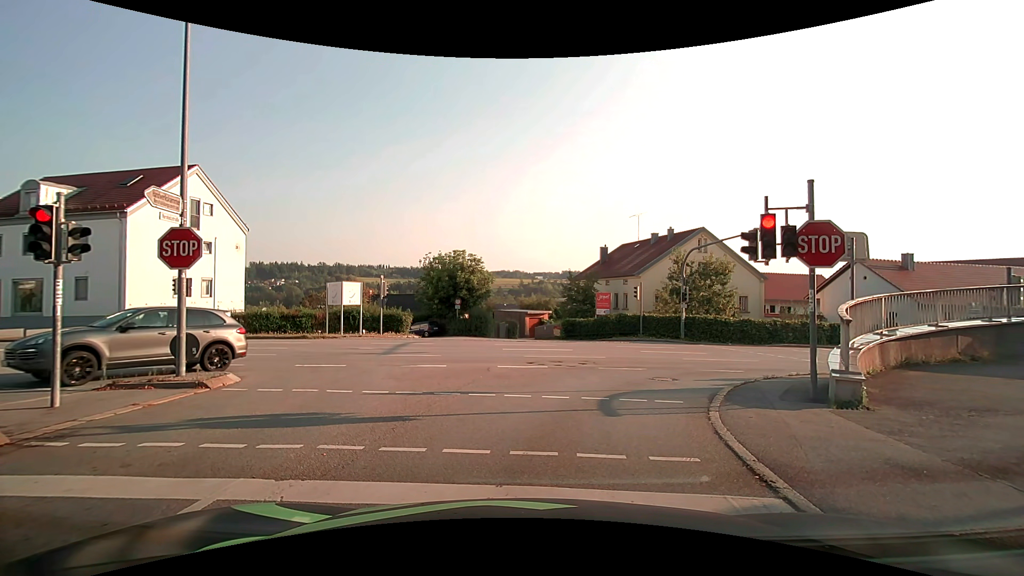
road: tertiary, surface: asphalt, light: Day
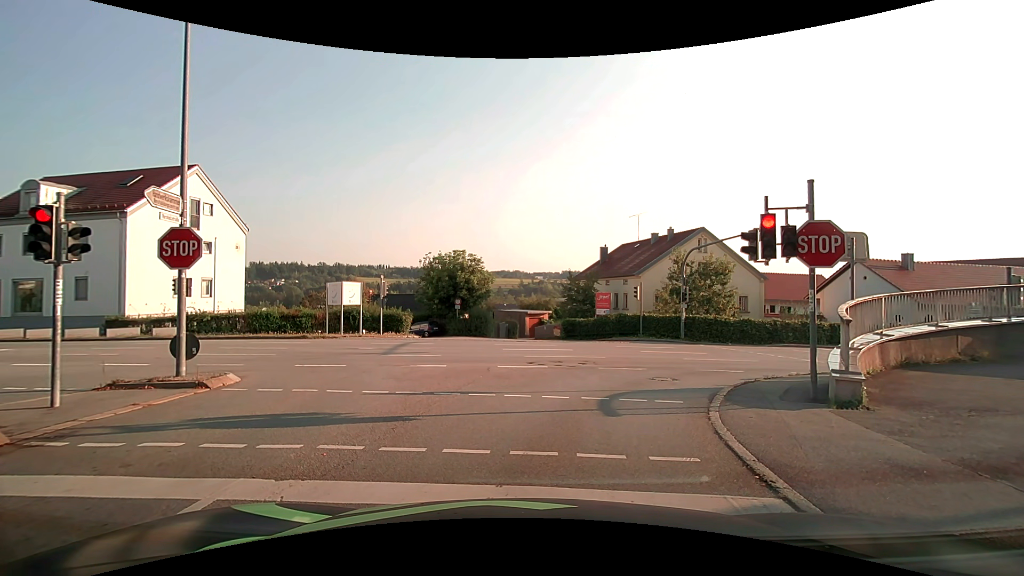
(0.0, 0.0) m; 0°
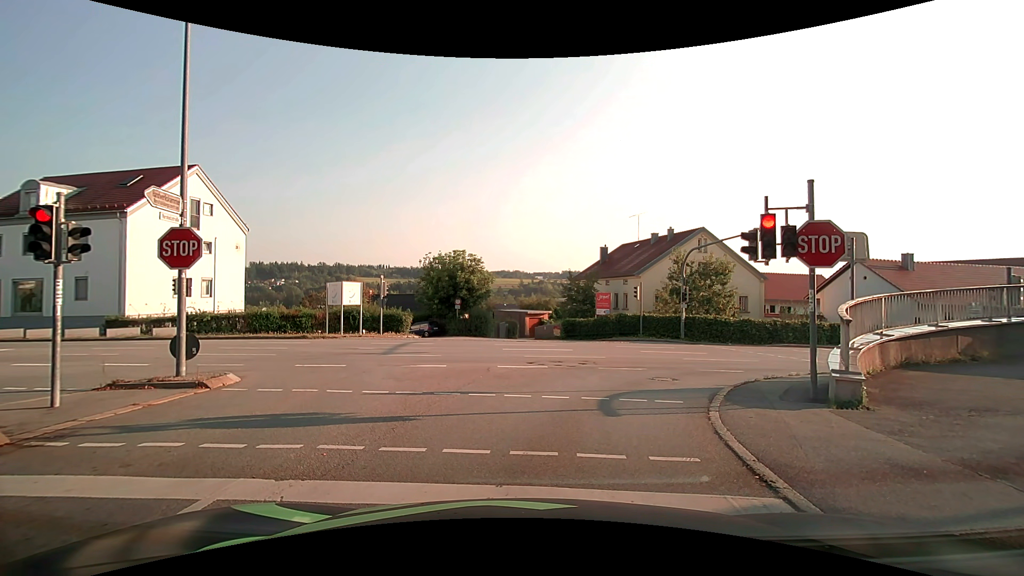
(0.0, 0.0) m; 0°
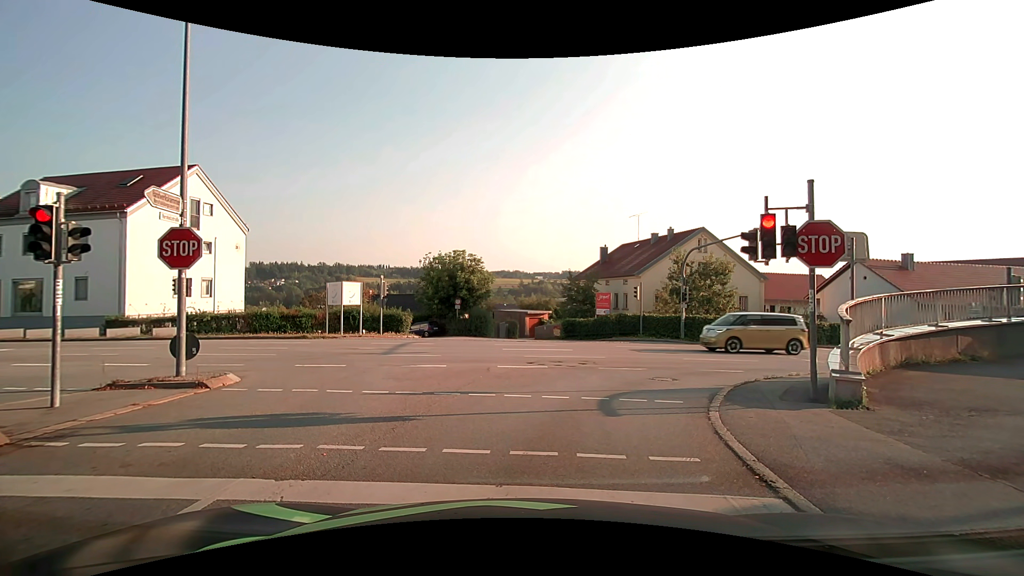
(0.0, 0.0) m; 0°
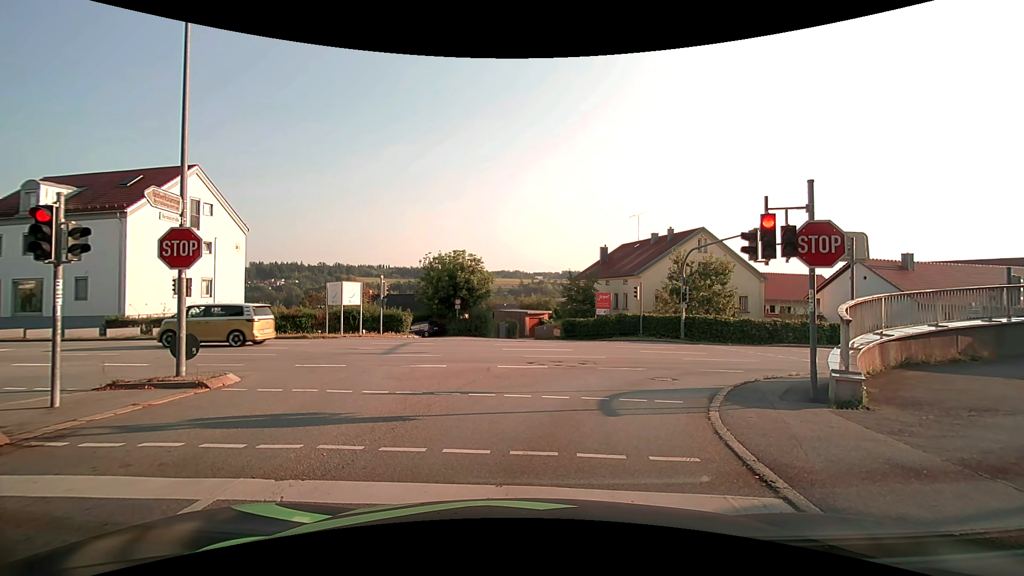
(0.0, 0.0) m; 0°
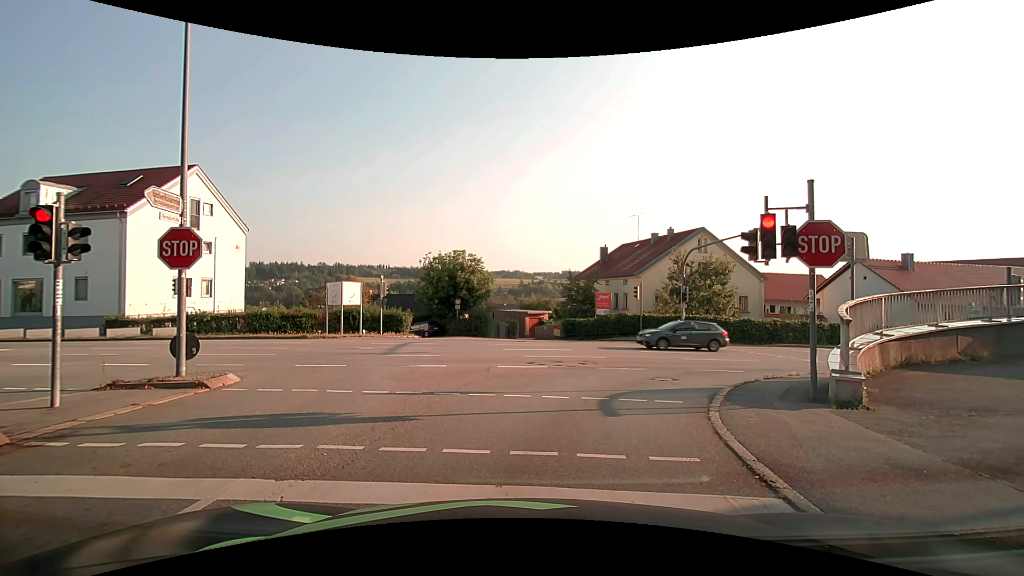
(0.0, 0.0) m; 0°
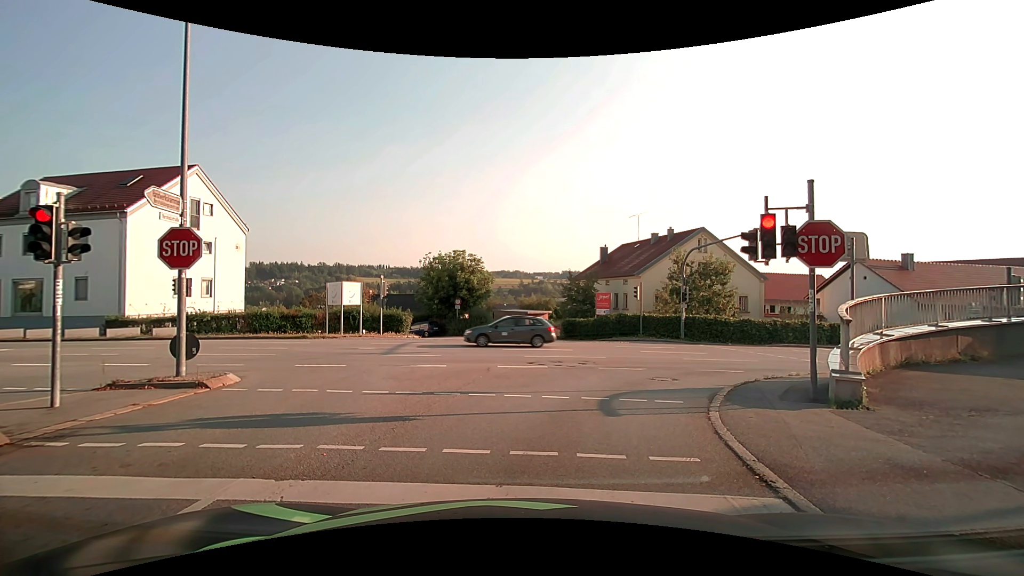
(0.0, 0.0) m; 0°
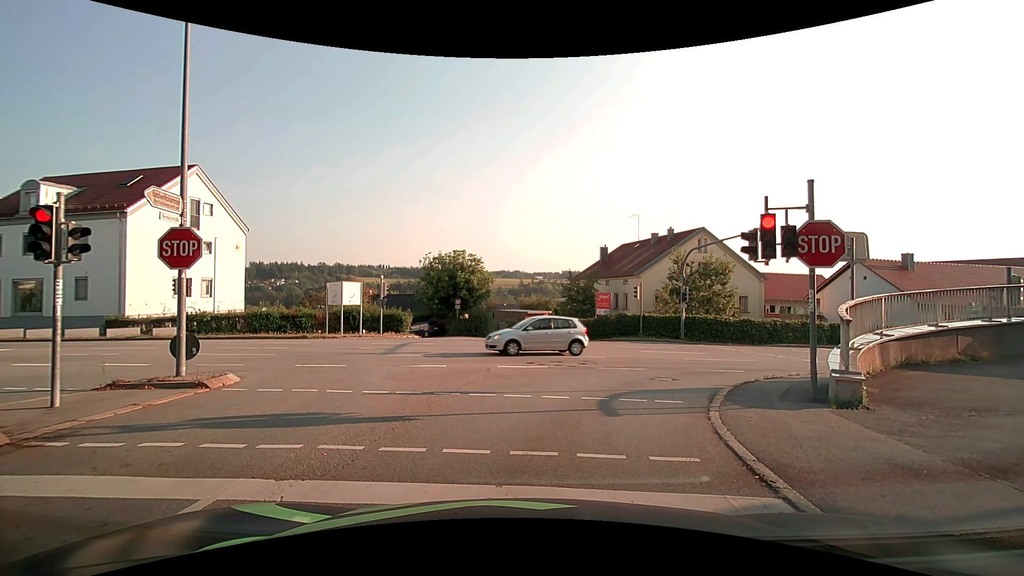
(0.0, 0.0) m; 0°
(+1, +10) (+6, +18) (+16, +22) (+25, +24) (+35, +26) (+45, +30) (+54, +33) (+63, +38) (+71, +43) (+79, +49) m
